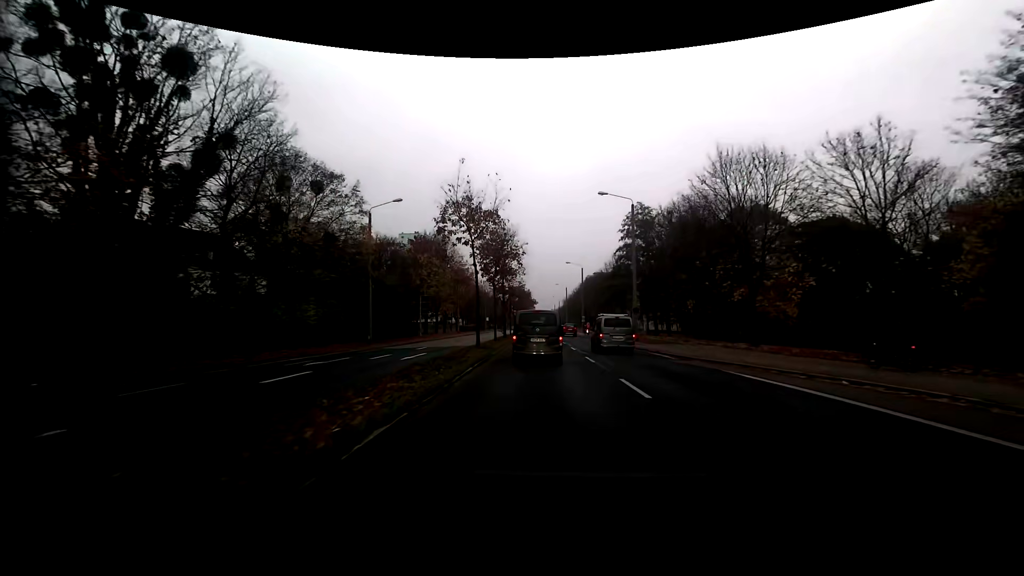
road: secondary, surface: asphalt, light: Day
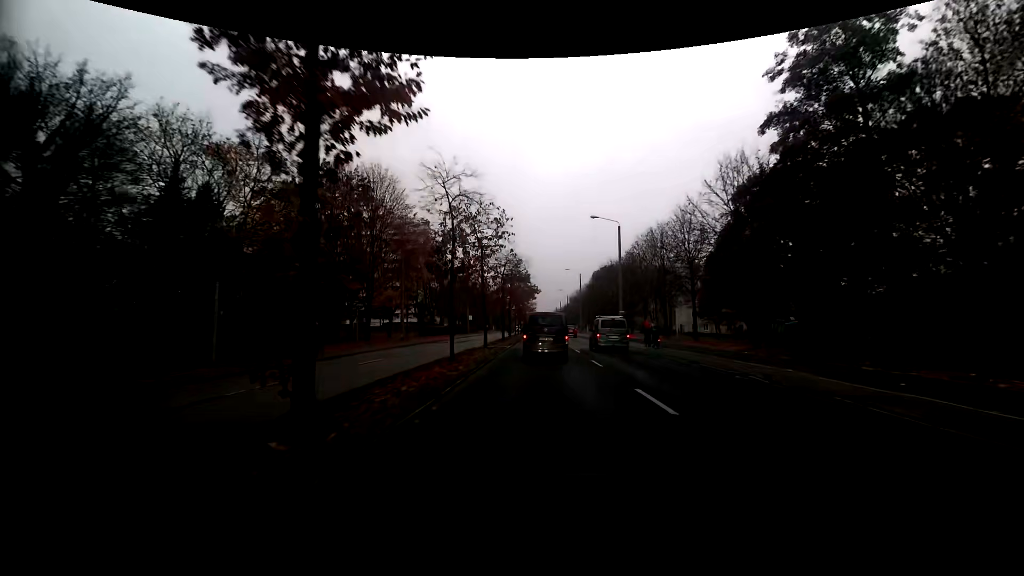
(+0.1, +37.8) m; 0°
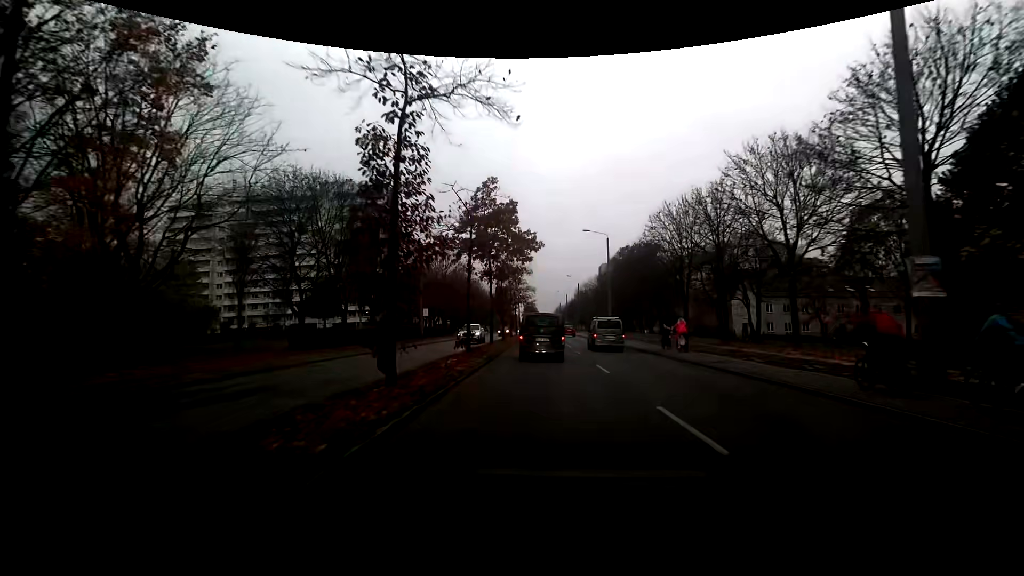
(0.0, +38.7) m; 0°
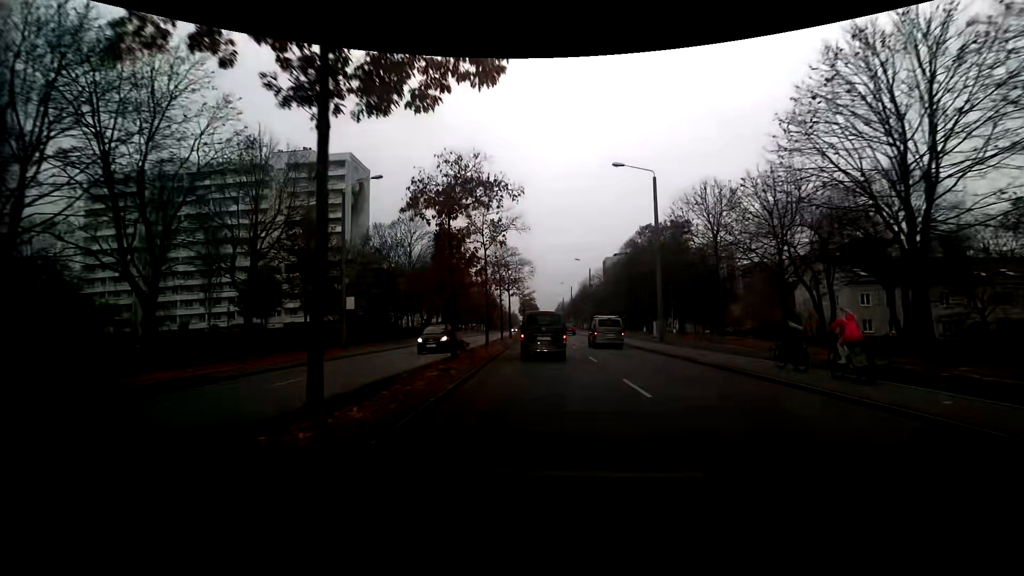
(0.0, +23.4) m; 0°
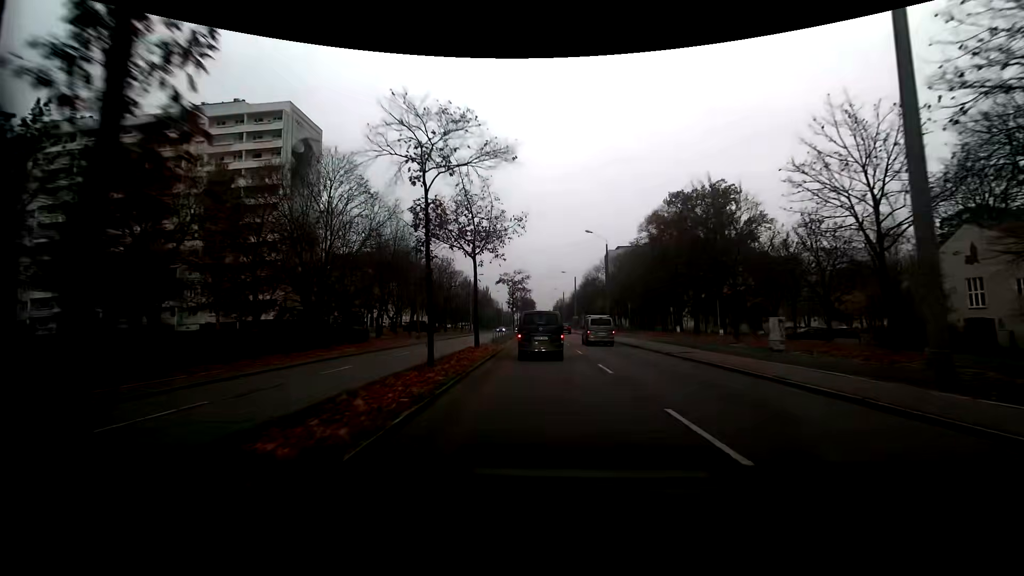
(+0.2, +23.3) m; +1°
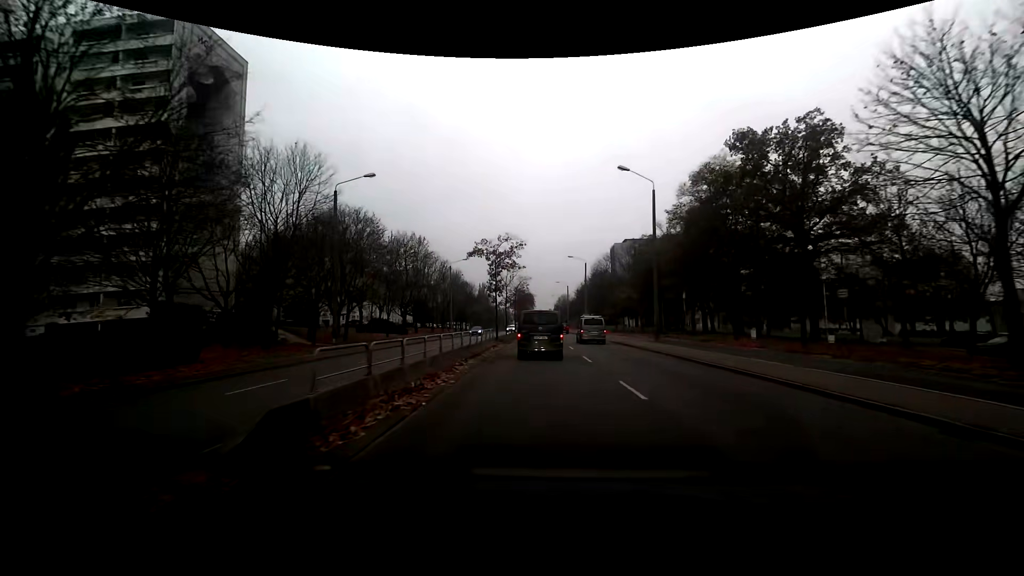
(0.0, +23.3) m; 0°
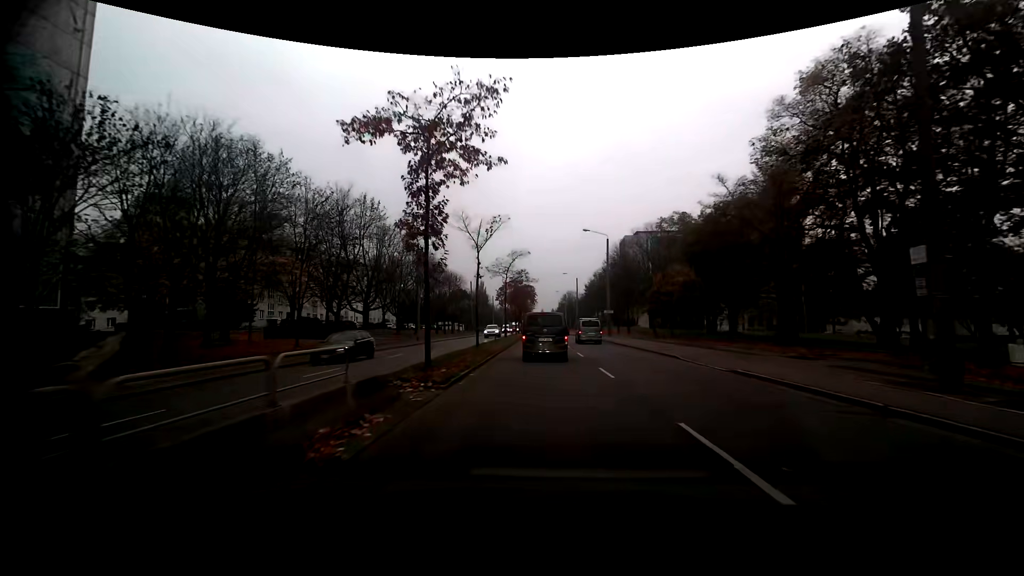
(-0.1, +23.2) m; 0°
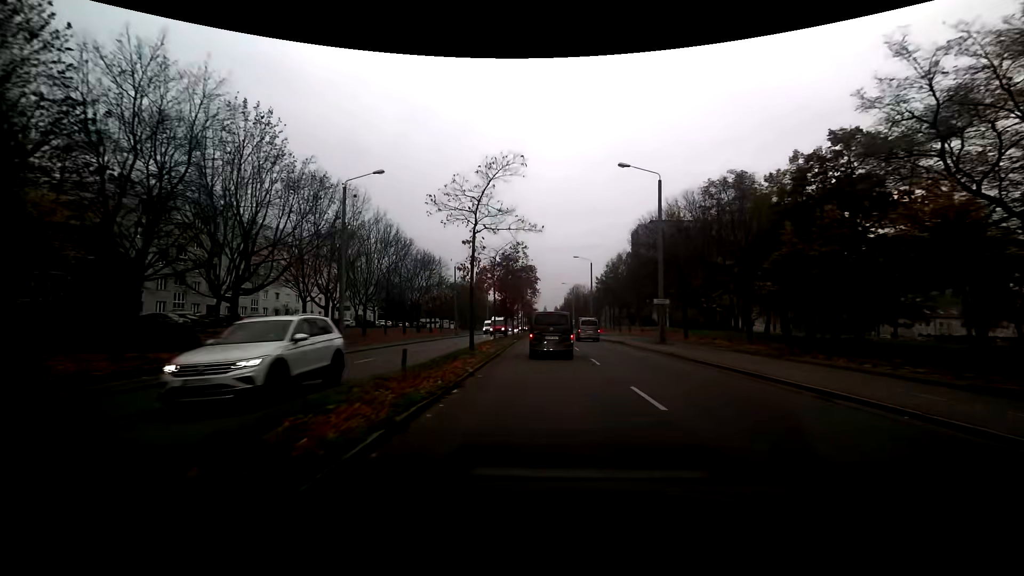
(-0.1, +23.2) m; 0°
(0, +10) (0, +20) (0, +30) (0, +40) (0, +50) (0, +60) (0, +70) (0, +80) (0, +90) (0, +100) m
